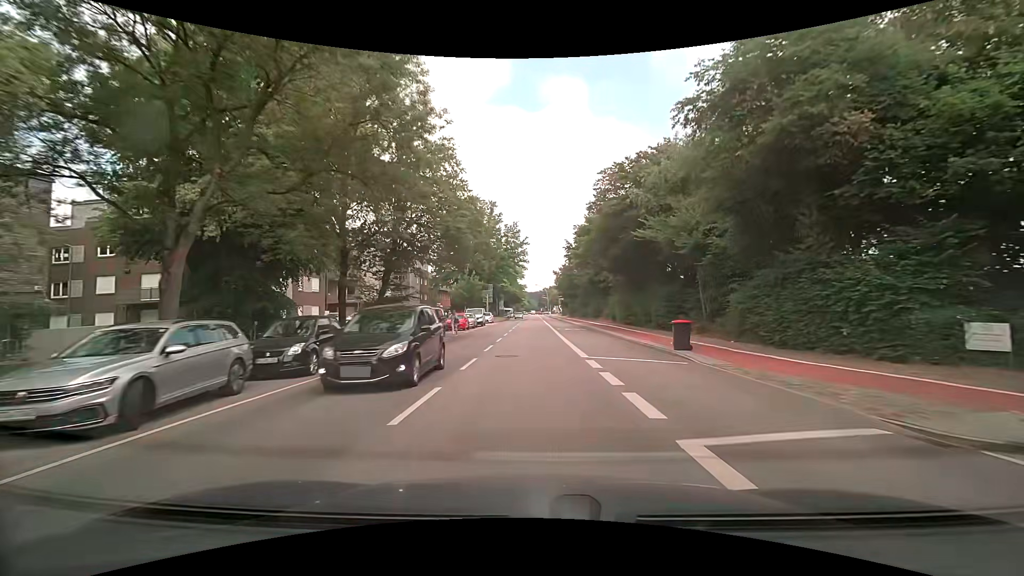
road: secondary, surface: asphalt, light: Day
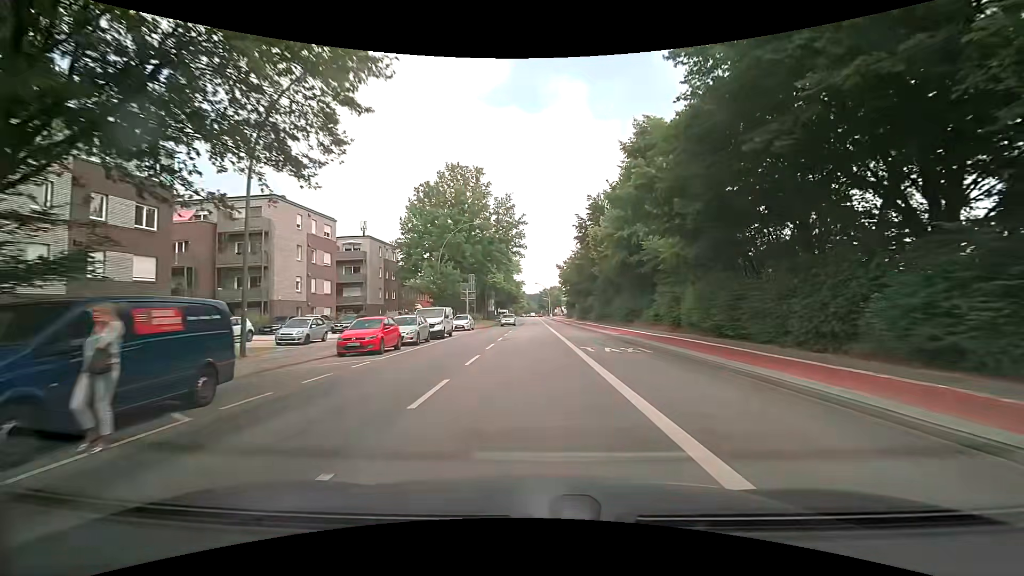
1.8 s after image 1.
(+0.1, +23.0) m; 0°
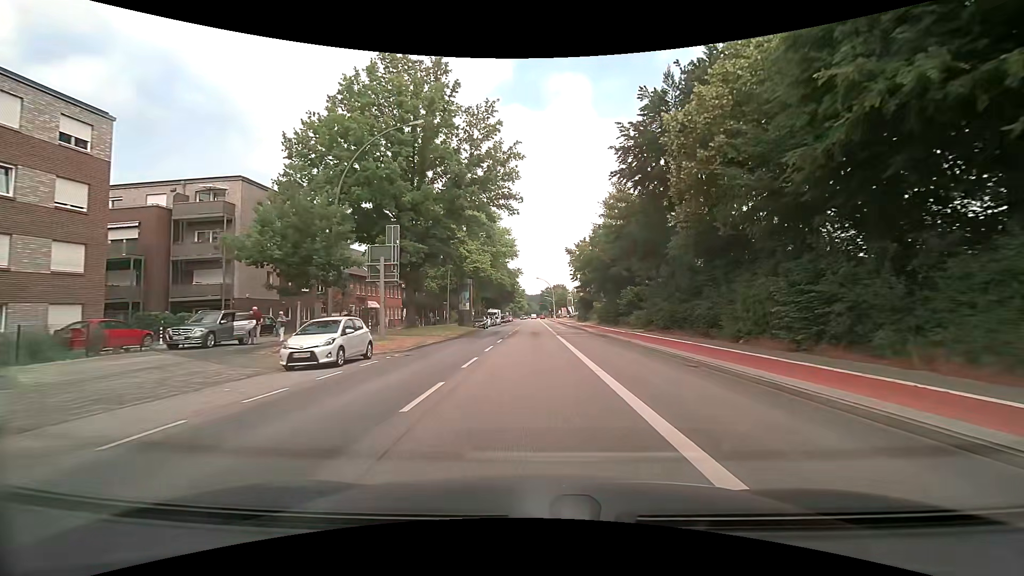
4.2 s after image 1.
(-0.1, +30.3) m; 0°
(0, +10) (0, +20) (0, +30) (0, +40) (0, +50) (0, +60) (0, +70) (-1, +80) (-1, +90) (-1, +100) m
